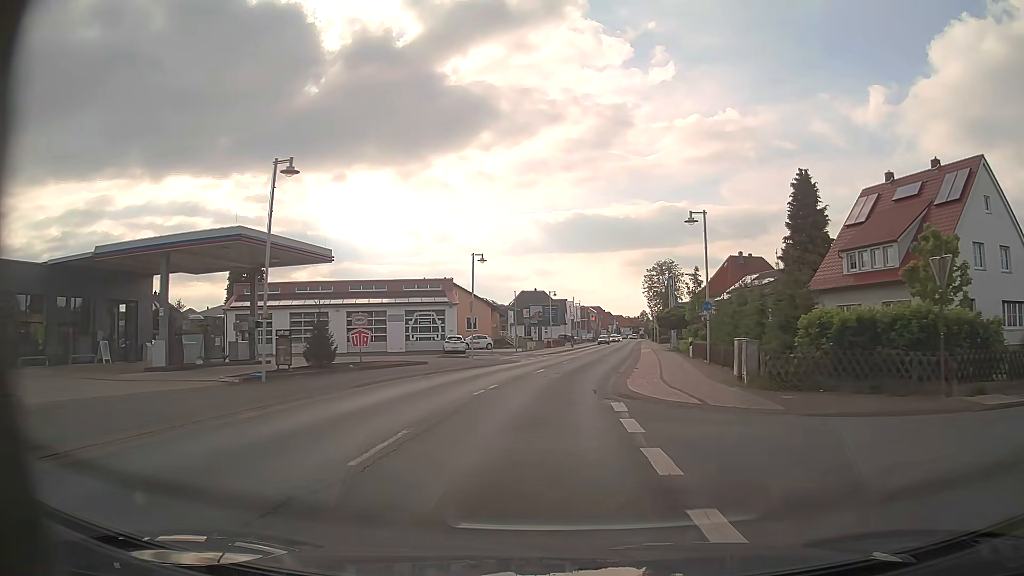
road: primary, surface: asphalt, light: Day
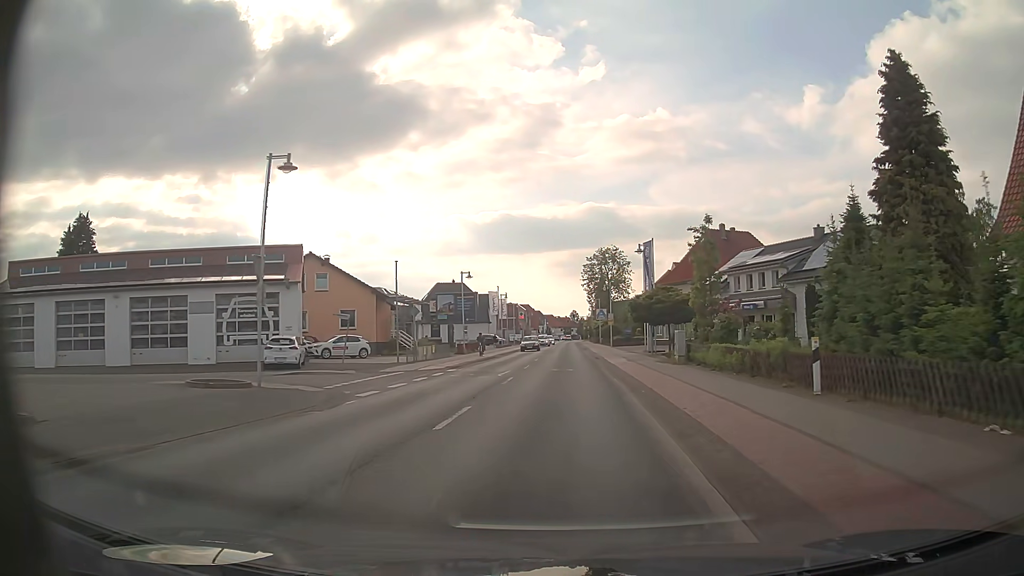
(+1.2, +24.2) m; +6°
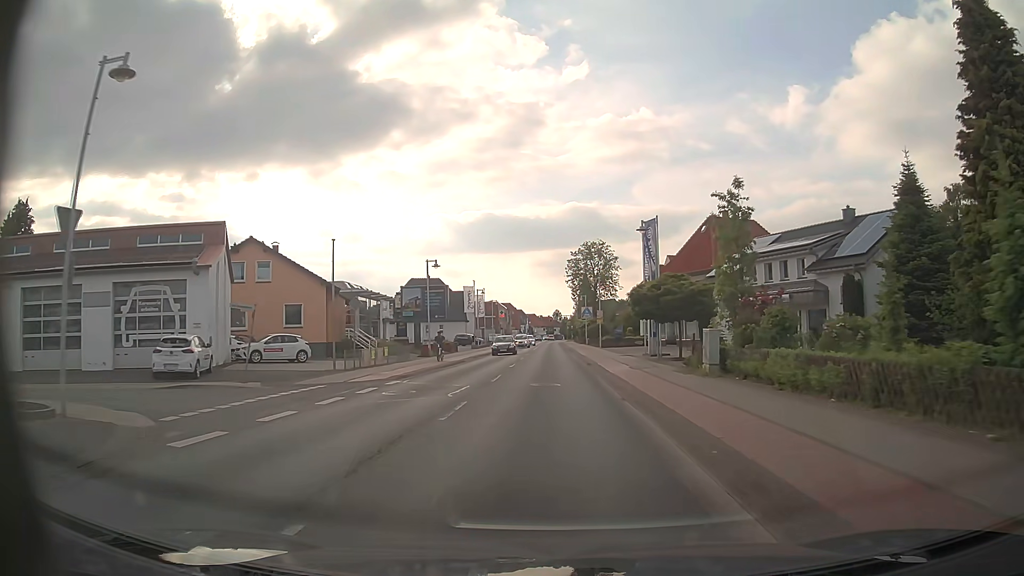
(+0.1, +8.1) m; +2°
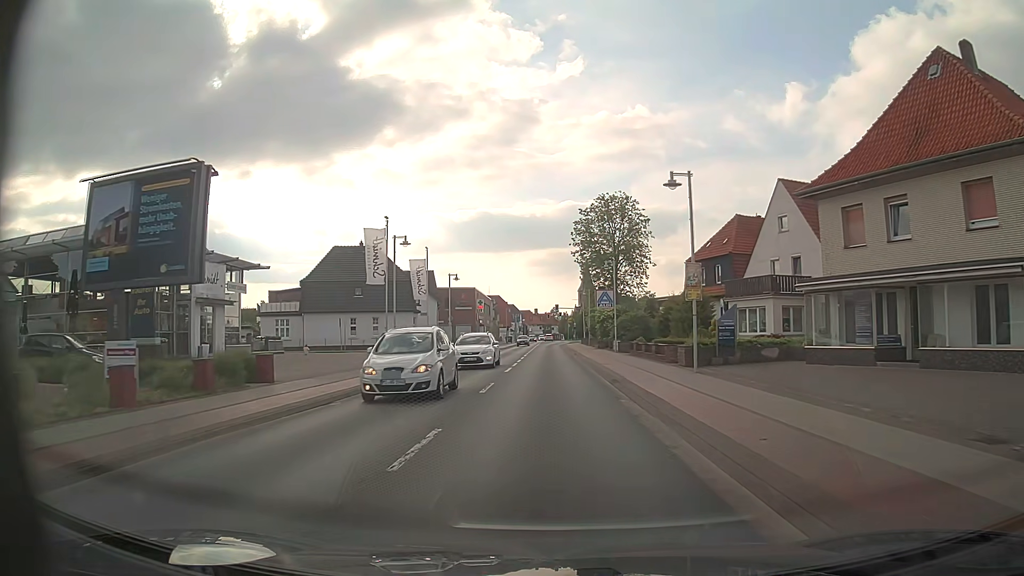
(-0.1, +40.4) m; 0°
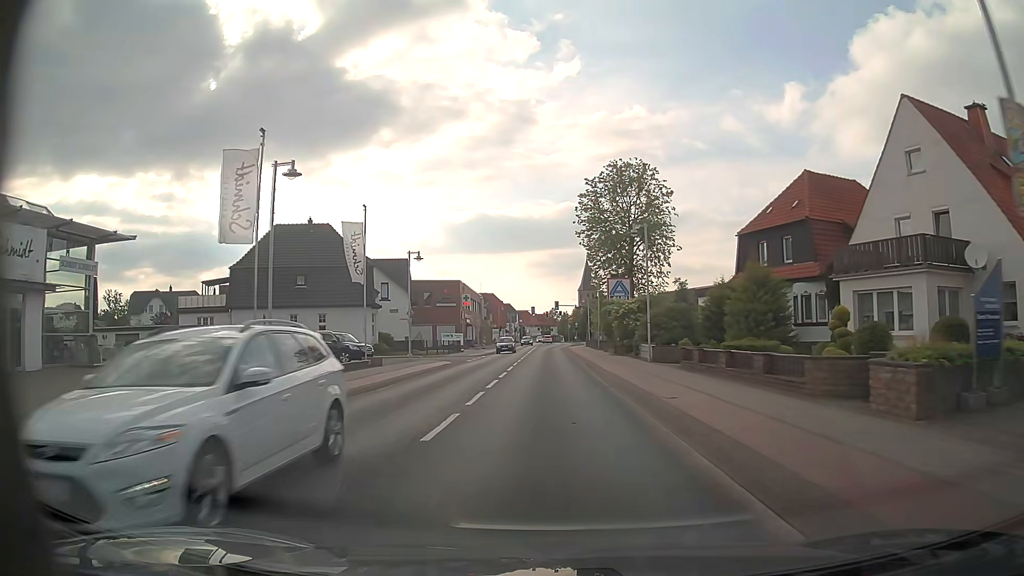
(0.0, +16.2) m; 0°
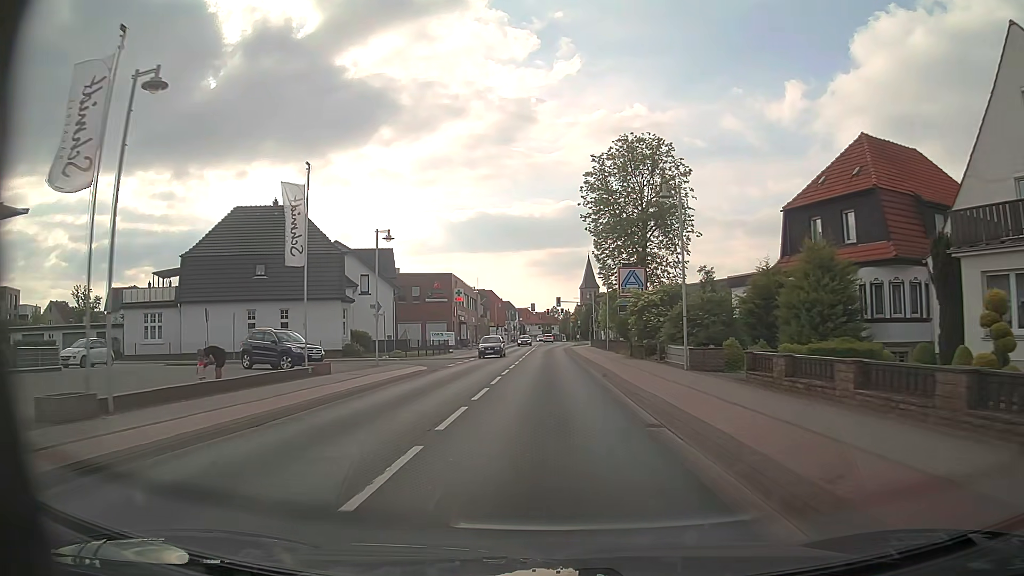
(0.0, +8.1) m; 0°
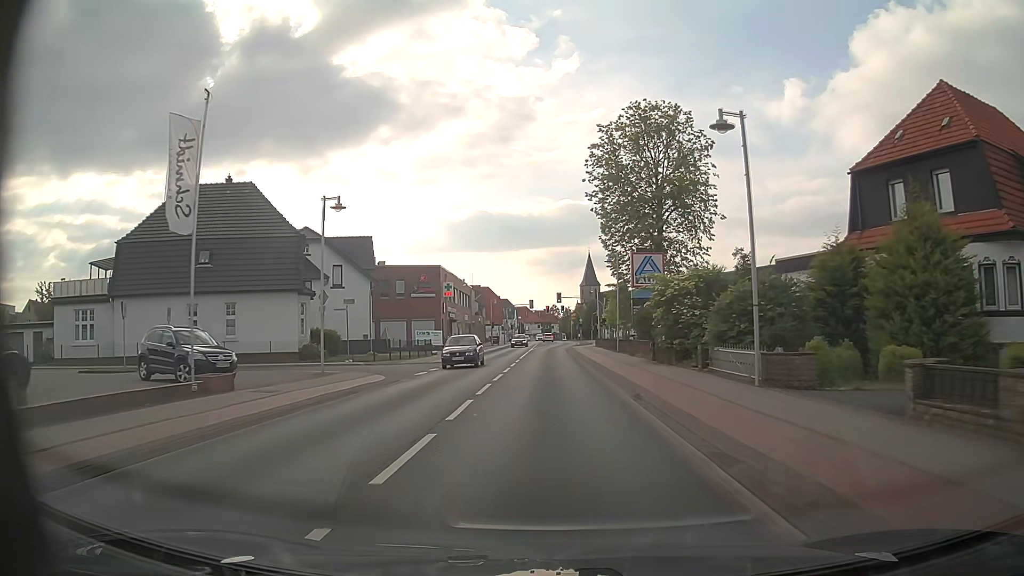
(0.0, +8.1) m; 0°
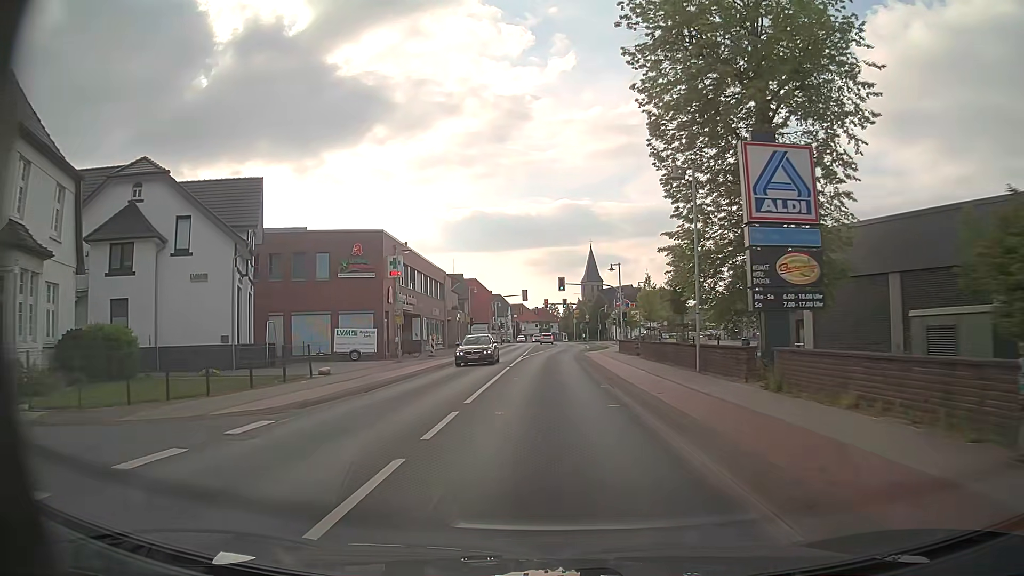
(0.0, +24.3) m; 0°
(0, +10) (0, +20) (0, +30) (0, +40) (+1, +50) (+1, +60) (+2, +70) (+2, +80) (+2, +90) (+2, +100) m
